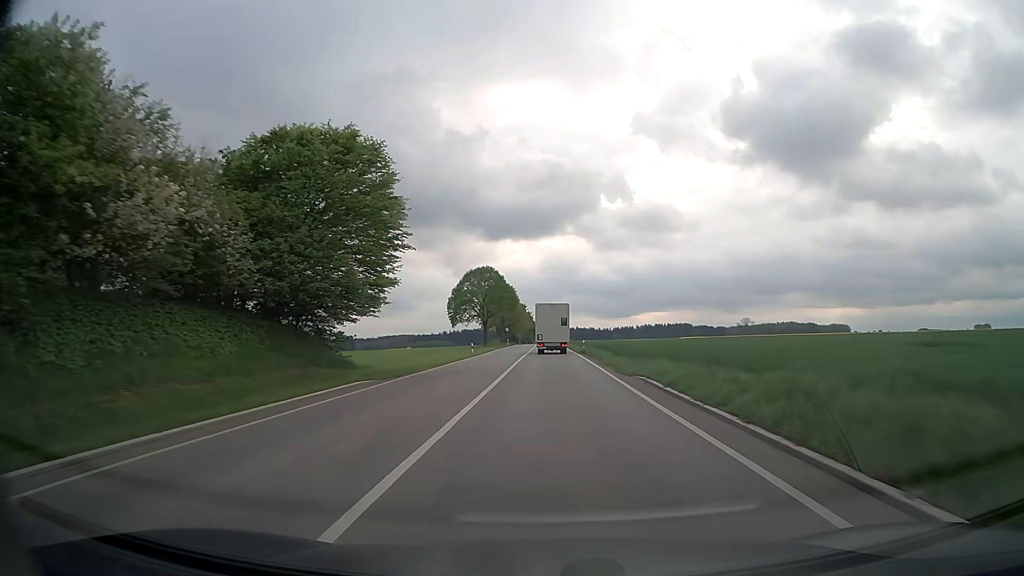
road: secondary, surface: asphalt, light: Day
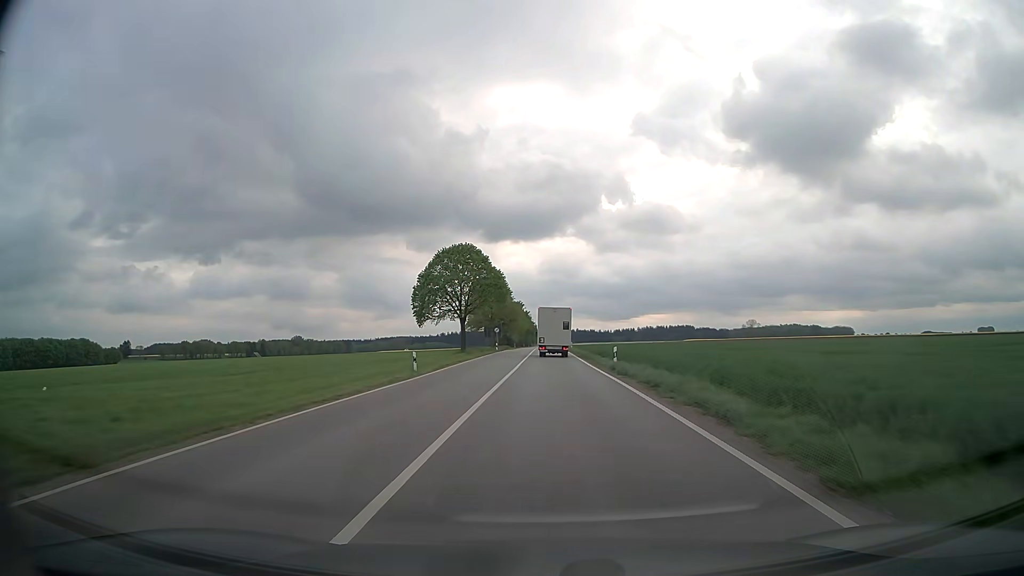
(0.0, +23.4) m; 0°
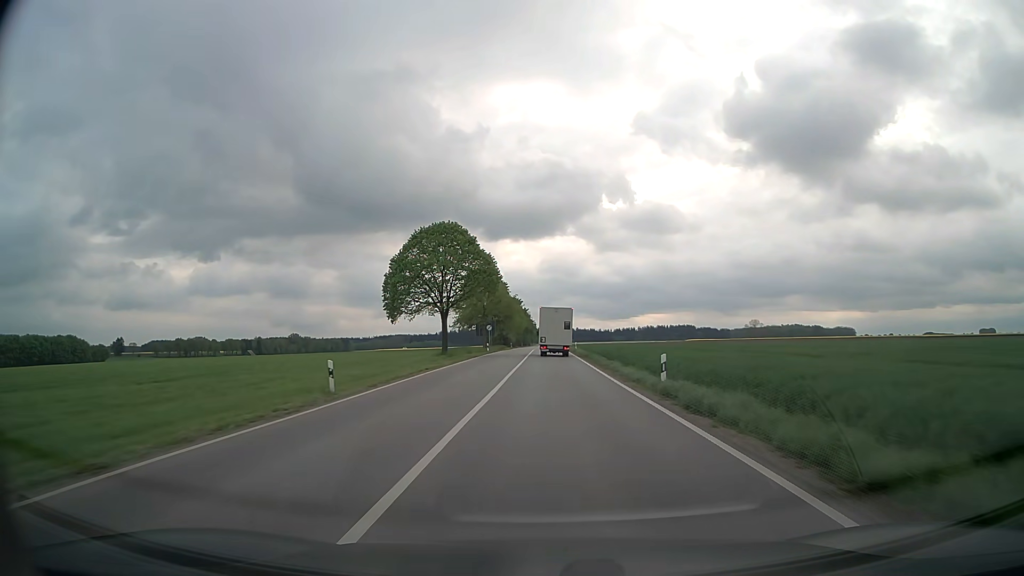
(0.0, +11.8) m; 0°
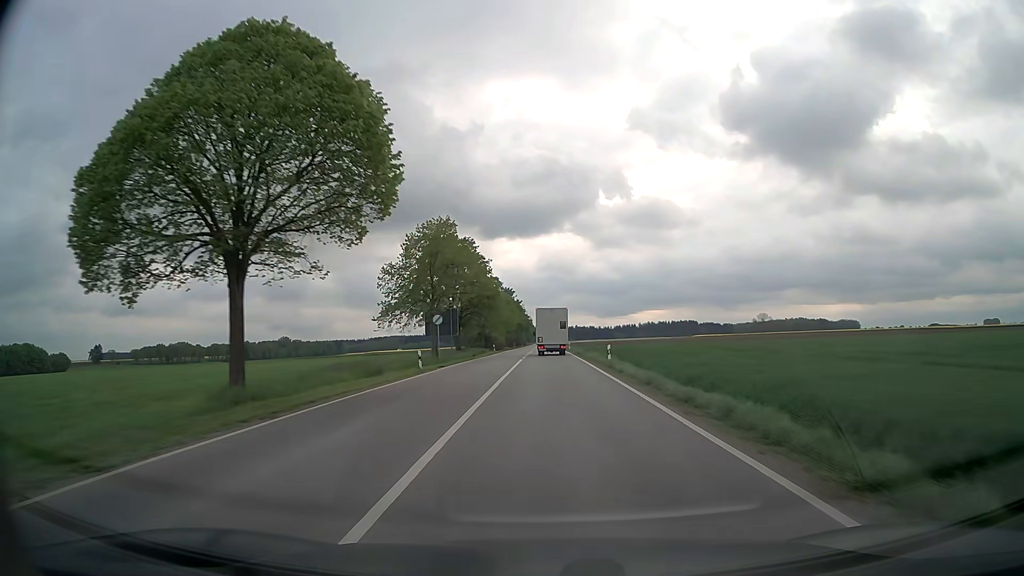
(+0.1, +35.7) m; 0°
(0, +10) (0, +20) (0, +30) (0, +40) (0, +50) (0, +60) (0, +70) (0, +80) (0, +90) (0, +100) m
